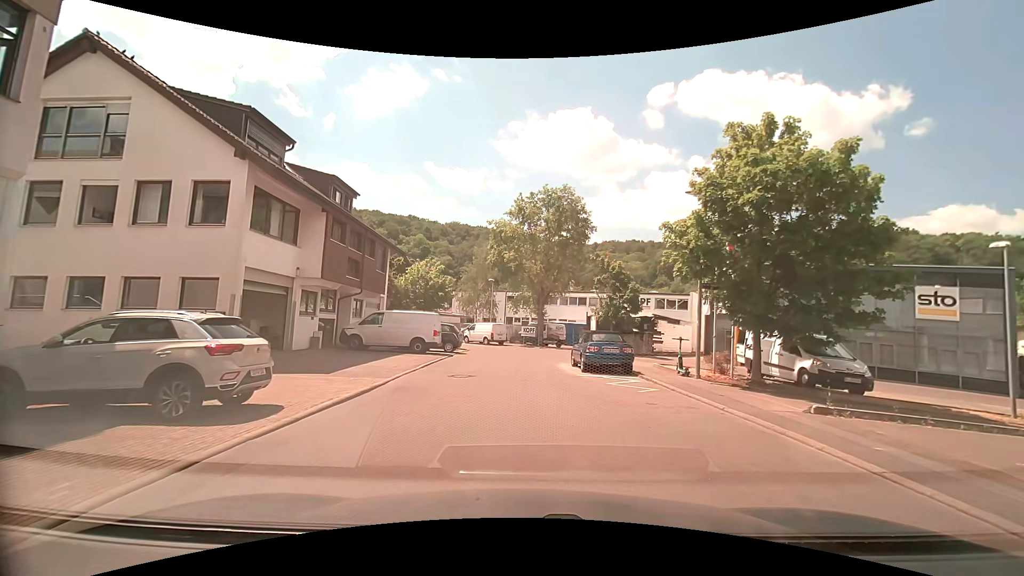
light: Day
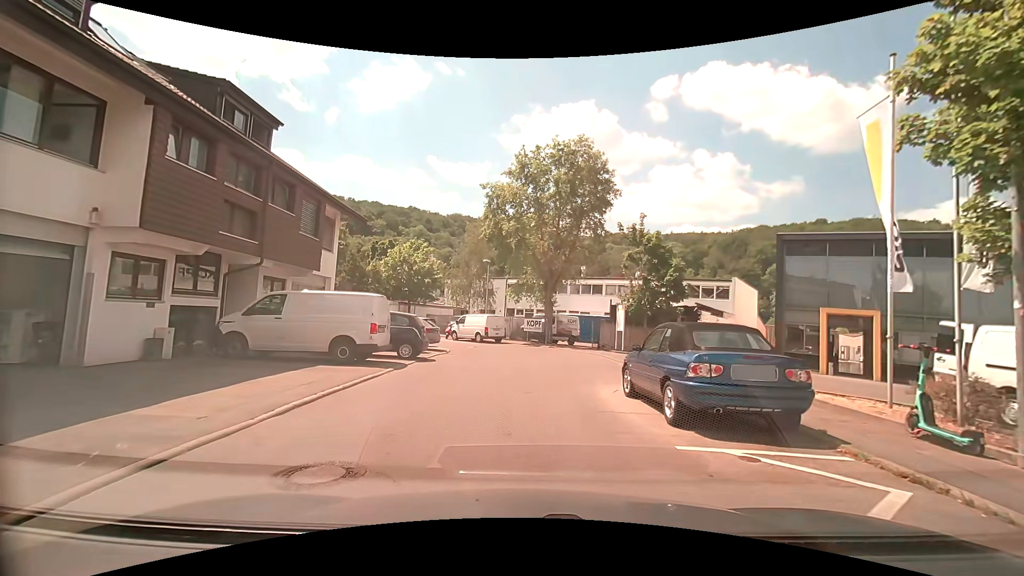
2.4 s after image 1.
(0.0, +10.0) m; -1°
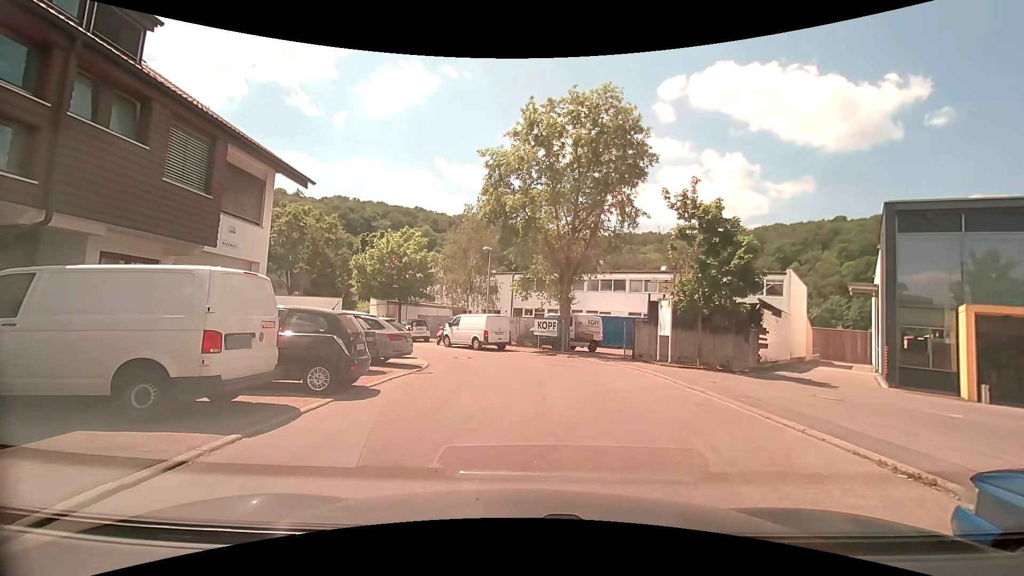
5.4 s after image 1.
(-0.1, +7.2) m; -2°
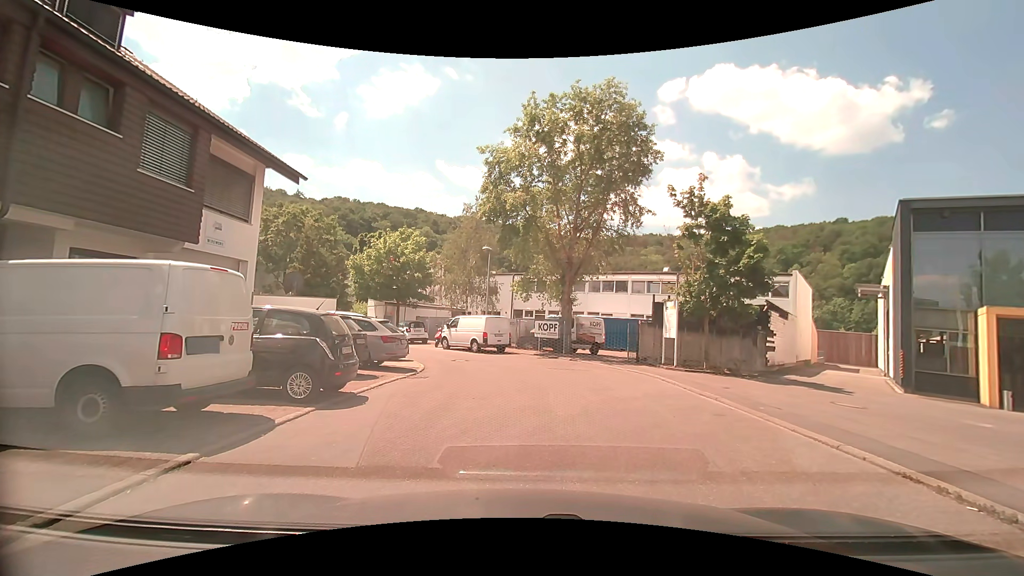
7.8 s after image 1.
(0.0, +0.8) m; 0°
